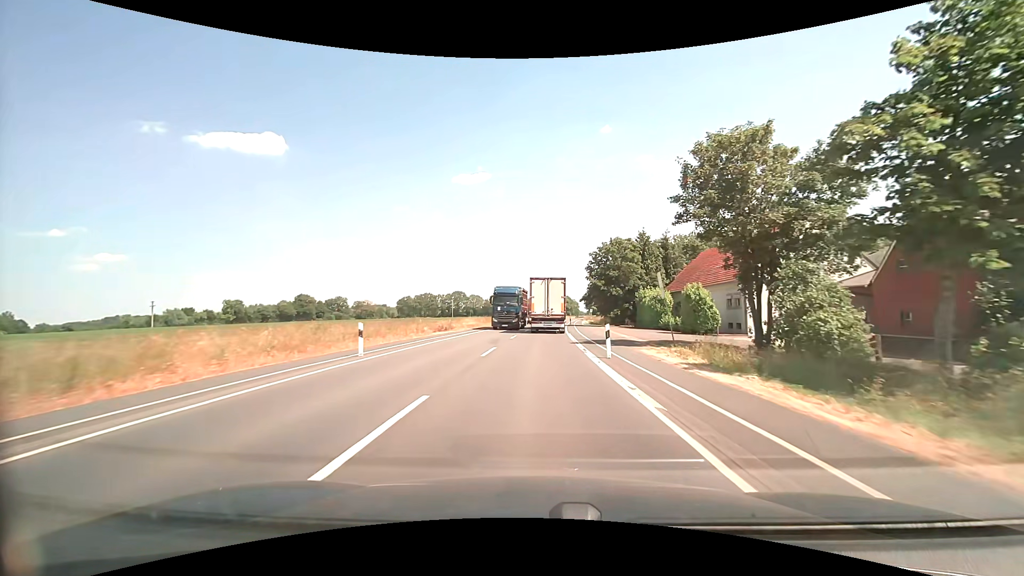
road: secondary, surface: asphalt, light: Day
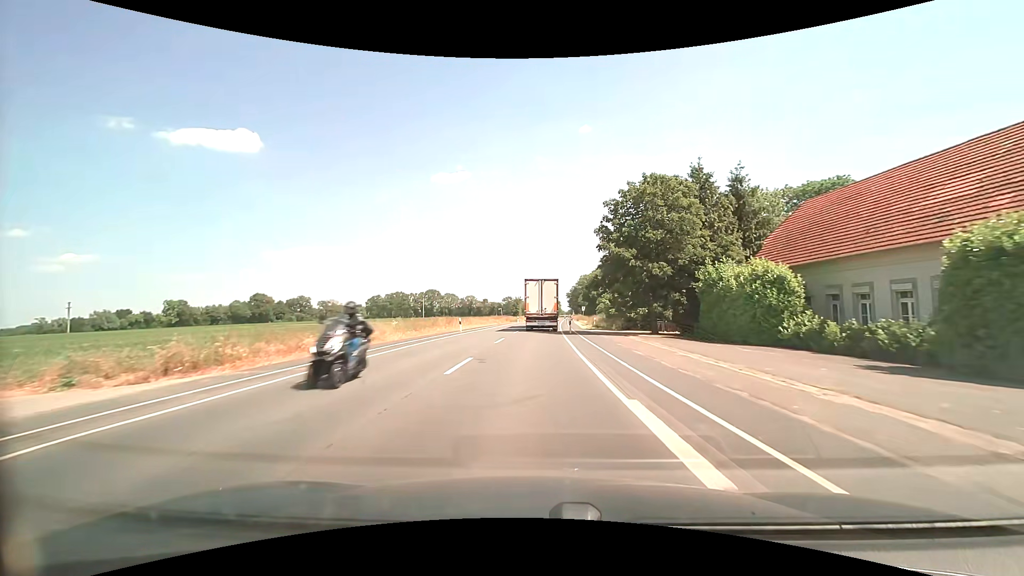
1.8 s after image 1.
(+0.6, +29.3) m; +2°
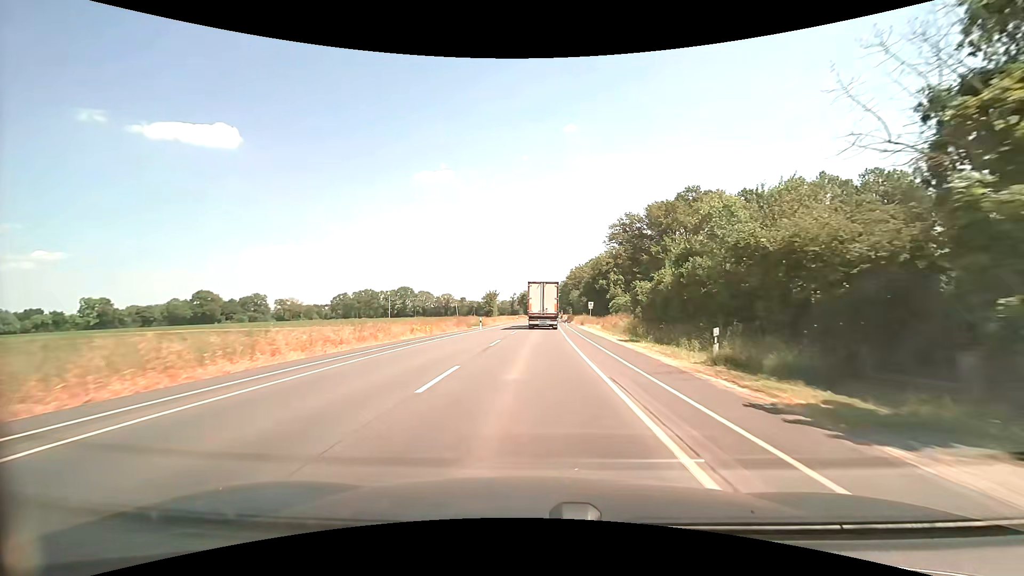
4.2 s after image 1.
(+0.8, +39.1) m; +2°
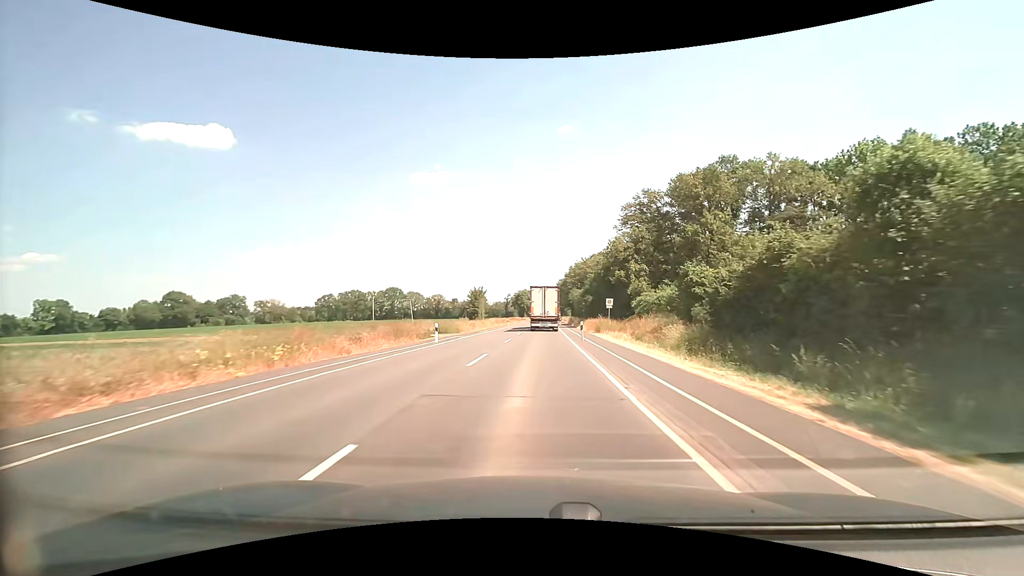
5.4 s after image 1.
(+0.1, +19.6) m; +1°
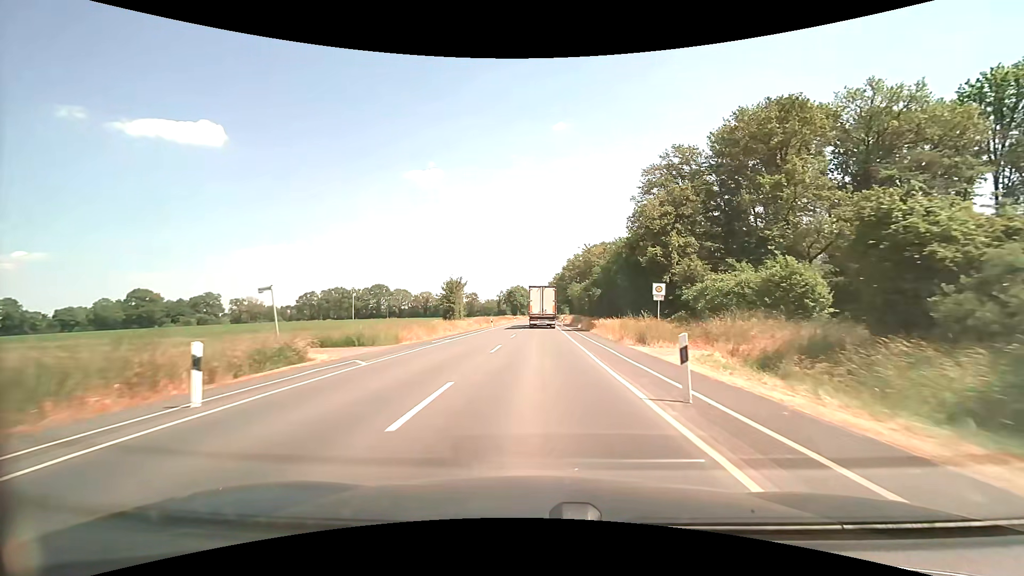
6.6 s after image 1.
(+0.1, +19.6) m; +1°
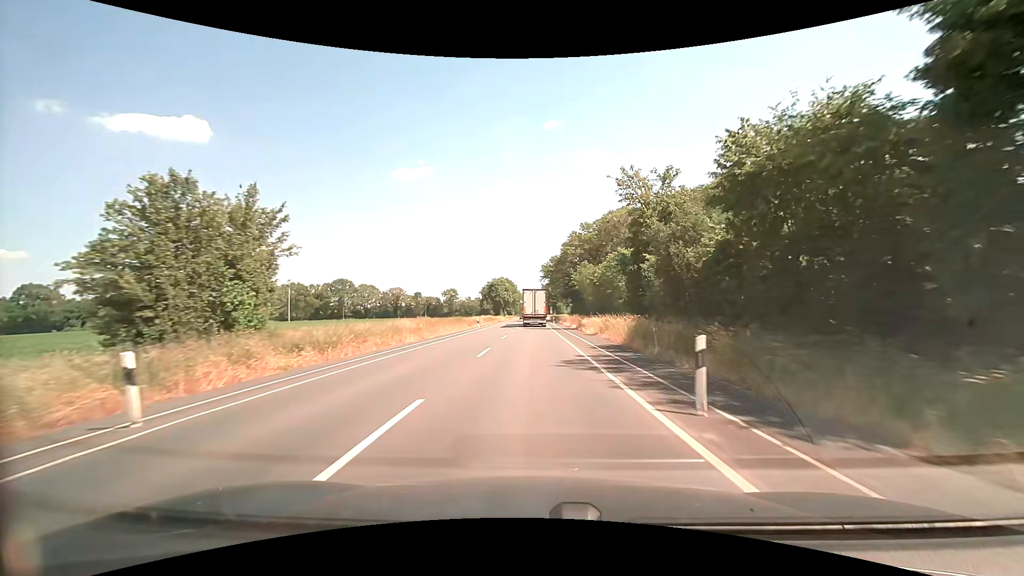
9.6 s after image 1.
(+0.8, +50.9) m; +1°
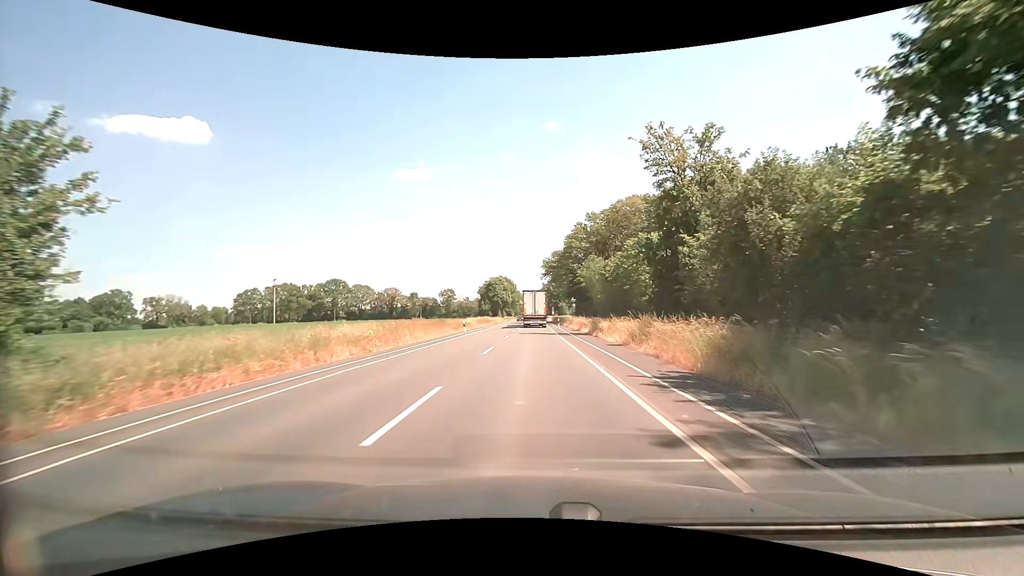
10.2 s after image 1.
(0.0, +10.6) m; 0°
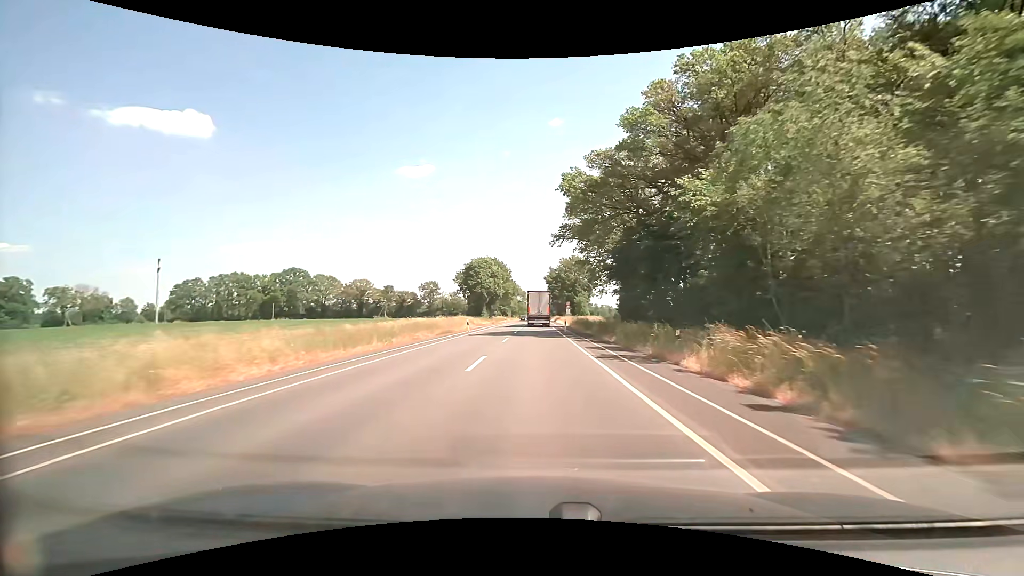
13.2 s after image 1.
(-0.1, +54.1) m; 0°
(0, +10) (0, +20) (0, +30) (0, +40) (0, +50) (0, +60) (0, +70) (0, +80) (0, +90) (0, +100) m
